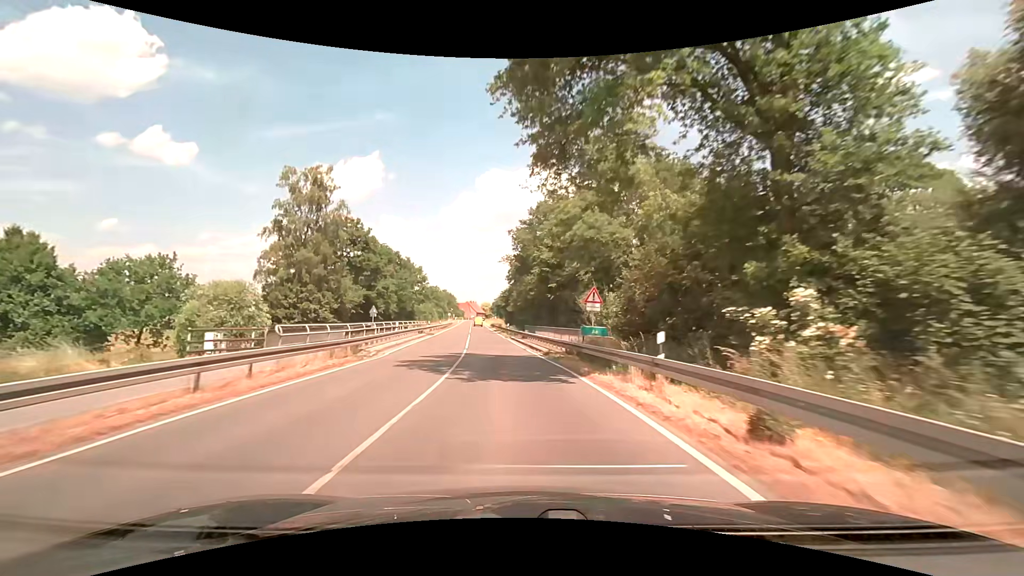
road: secondary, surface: asphalt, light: Day
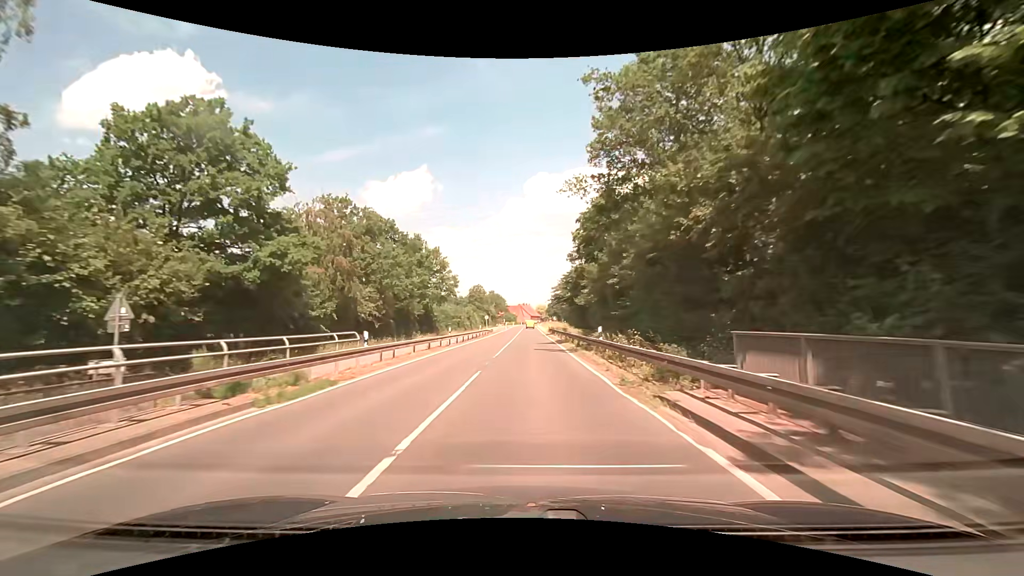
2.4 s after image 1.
(-2.4, +37.9) m; -7°
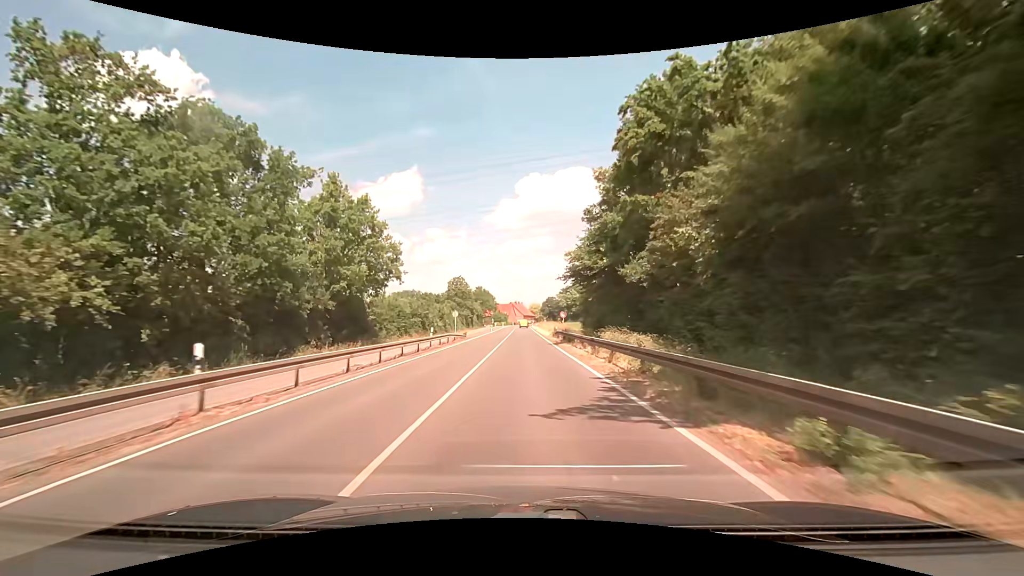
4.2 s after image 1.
(+0.3, +28.9) m; +2°
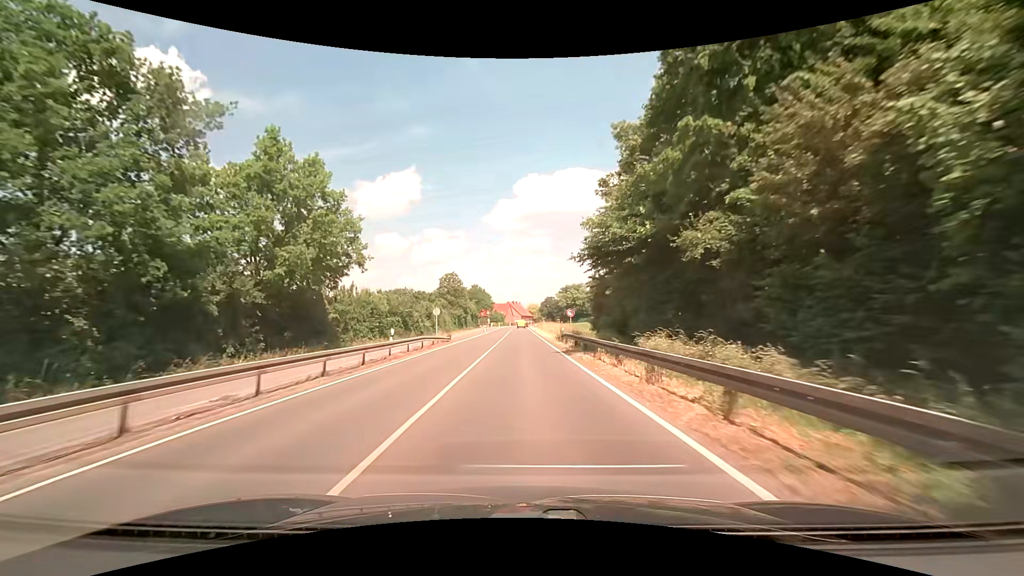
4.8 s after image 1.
(-0.1, +9.7) m; -1°
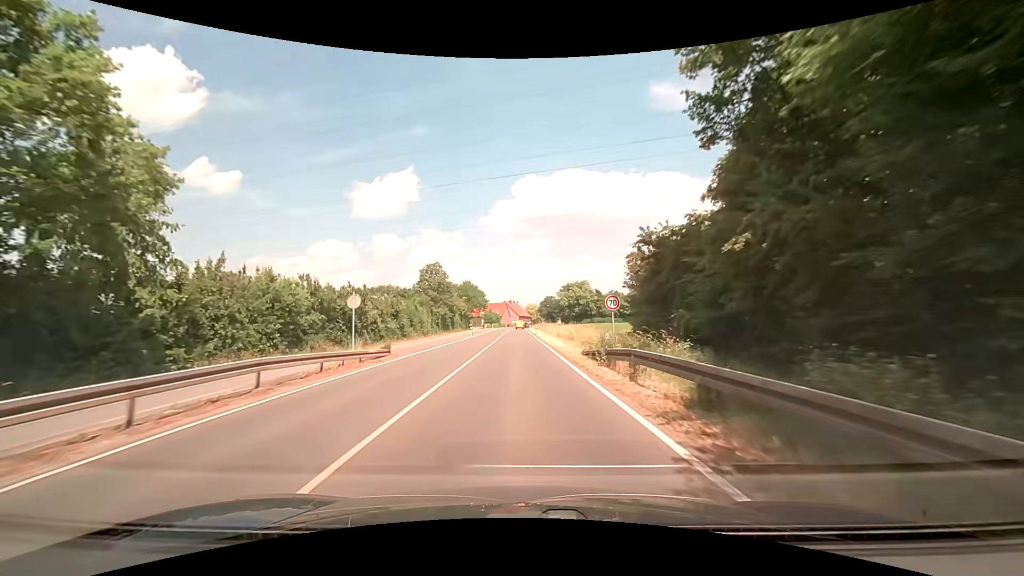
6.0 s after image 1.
(+0.1, +19.6) m; +1°
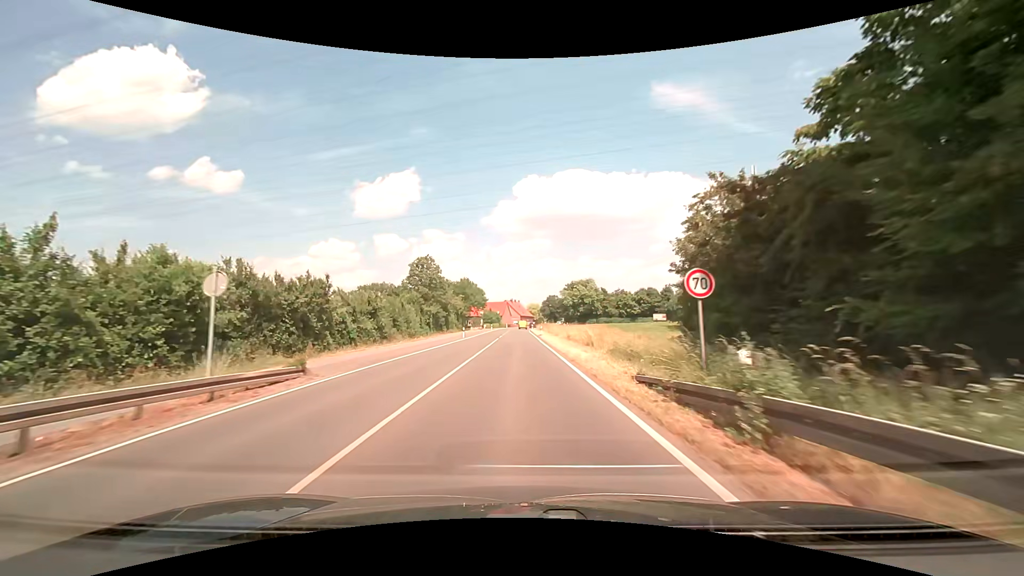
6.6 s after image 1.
(-0.1, +9.8) m; -1°
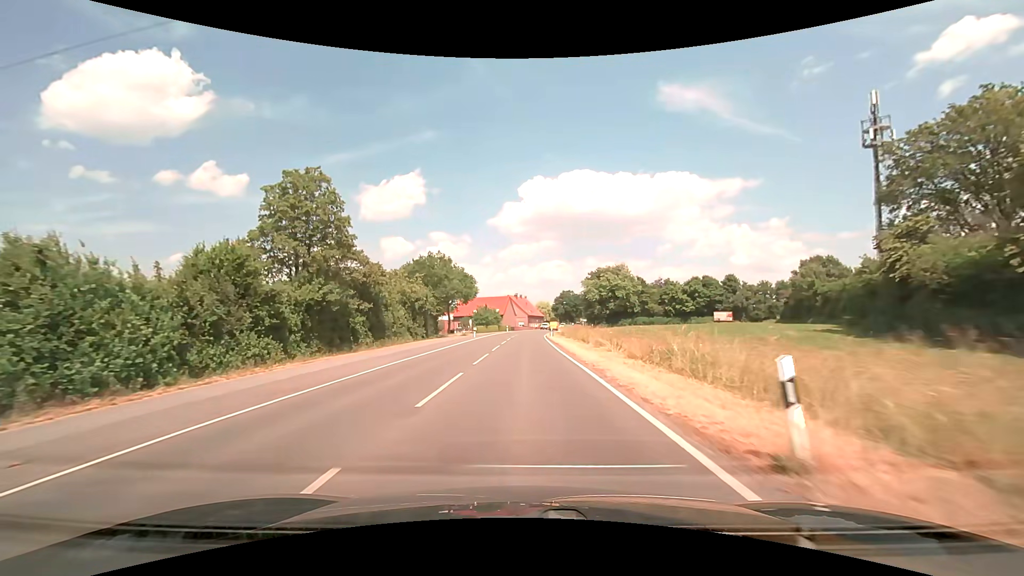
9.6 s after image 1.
(-0.3, +49.3) m; 0°
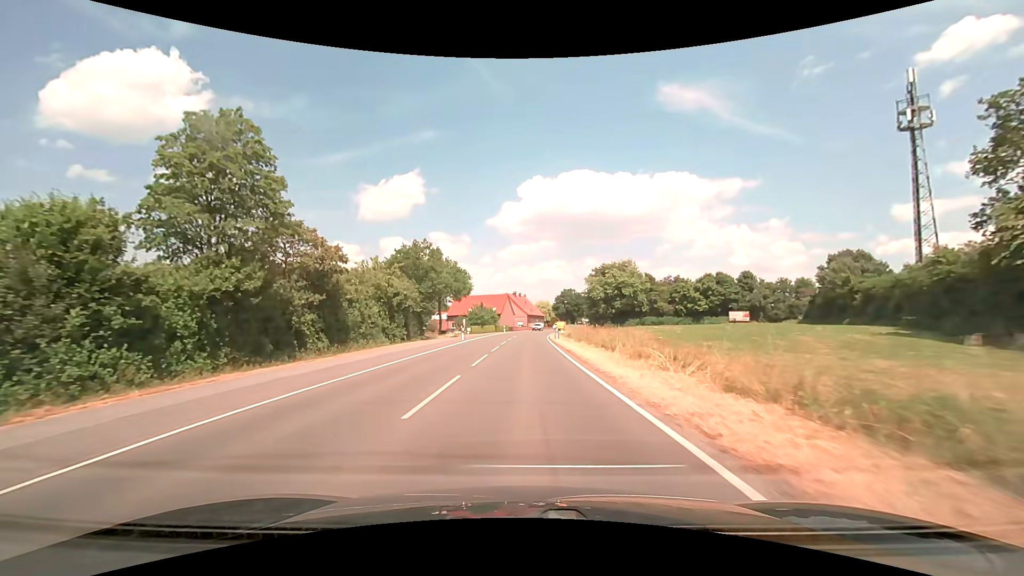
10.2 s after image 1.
(0.0, +9.9) m; 0°
(0, +10) (0, +20) (0, +30) (+1, +40) (+1, +50) (+1, +60) (+2, +70) (+3, +80) (+4, +90) (+6, +100) m
